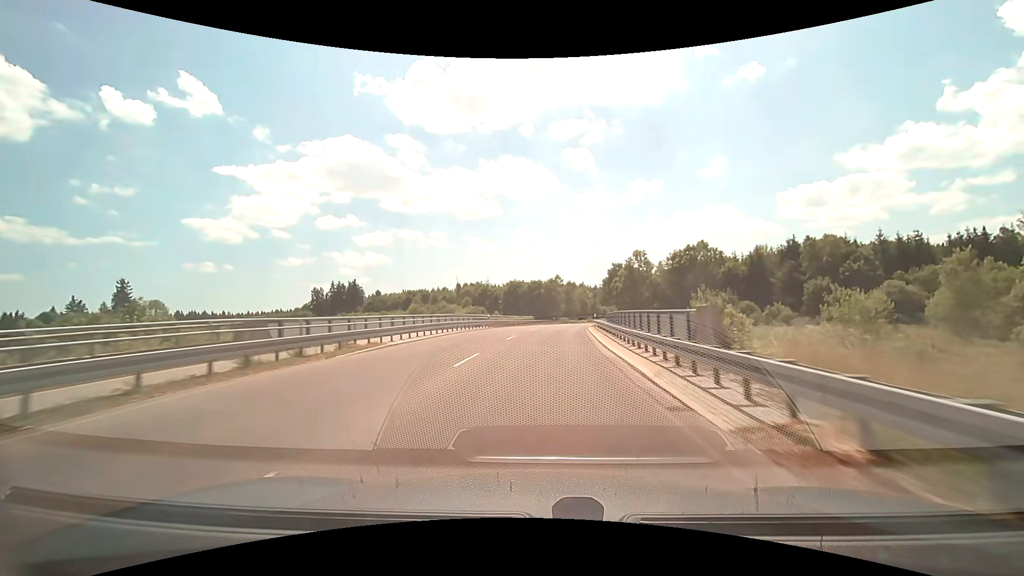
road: tertiary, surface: asphalt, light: Day
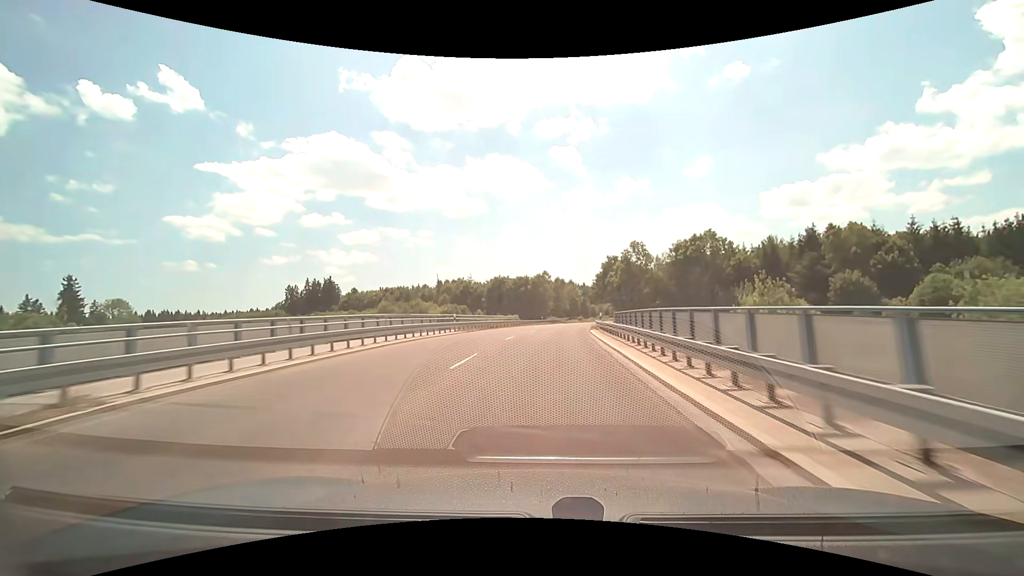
(+0.2, +12.8) m; +2°
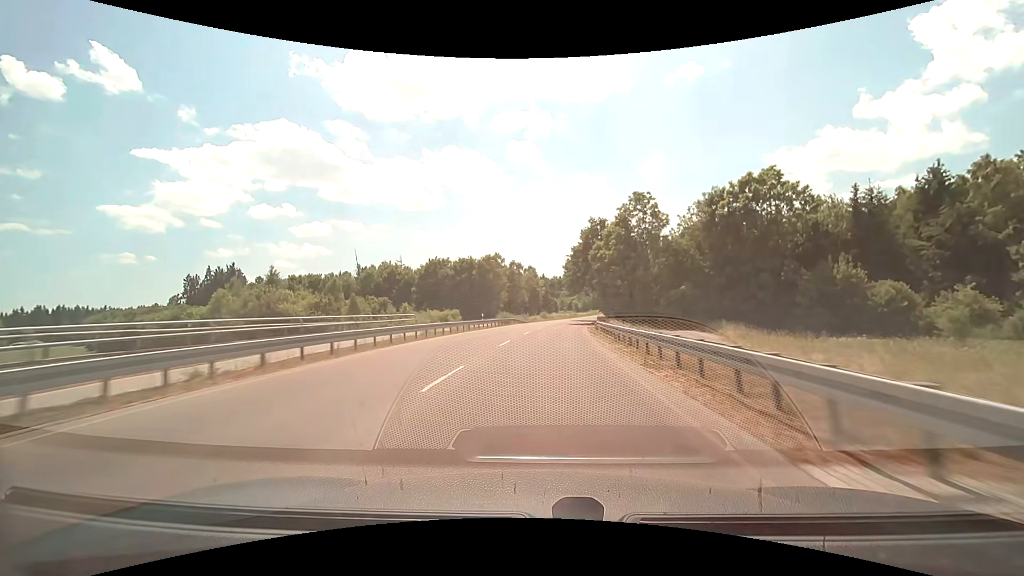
(+1.7, +39.0) m; +5°
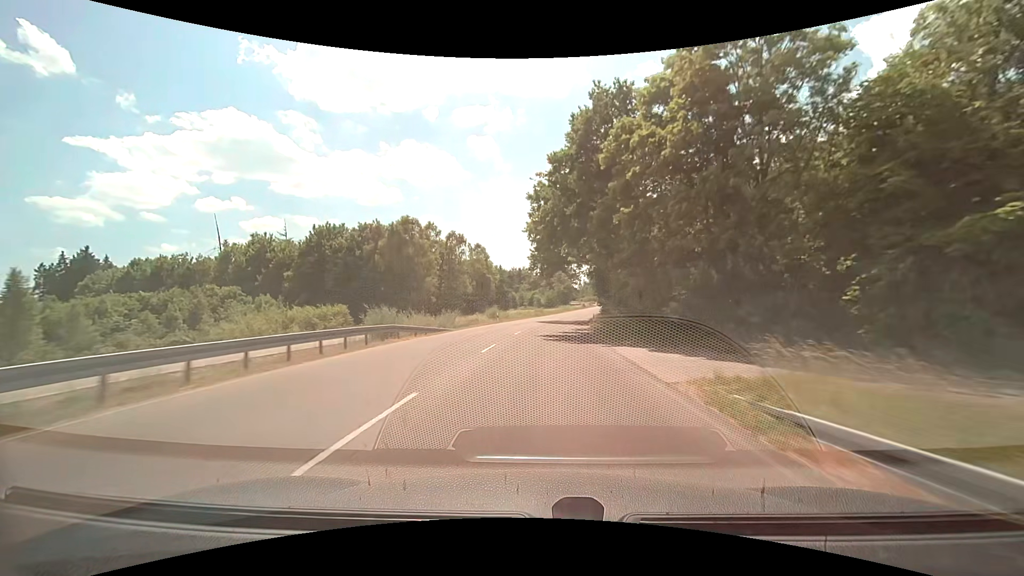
(+1.6, +40.3) m; +5°
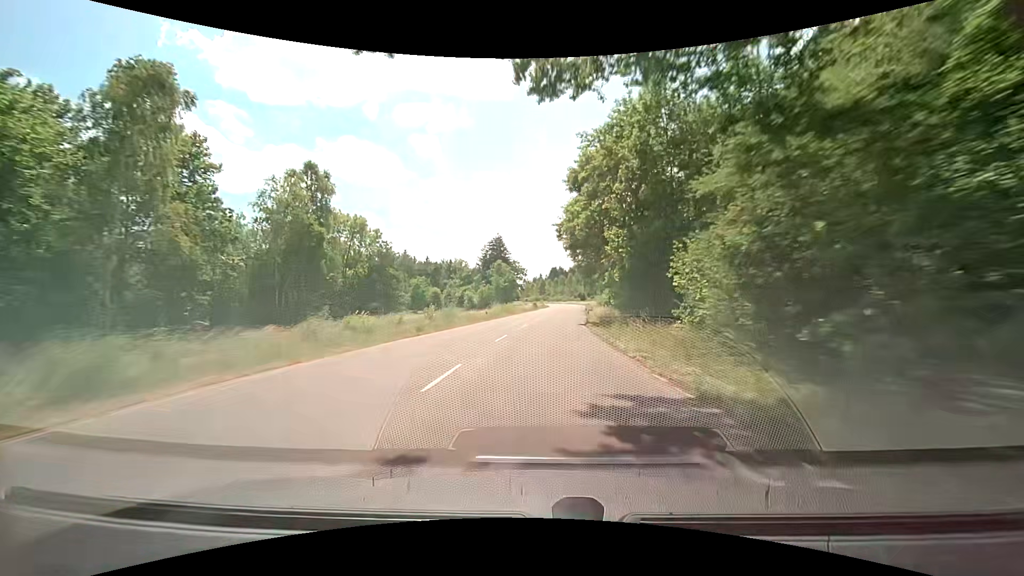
(+2.8, +55.8) m; +6°
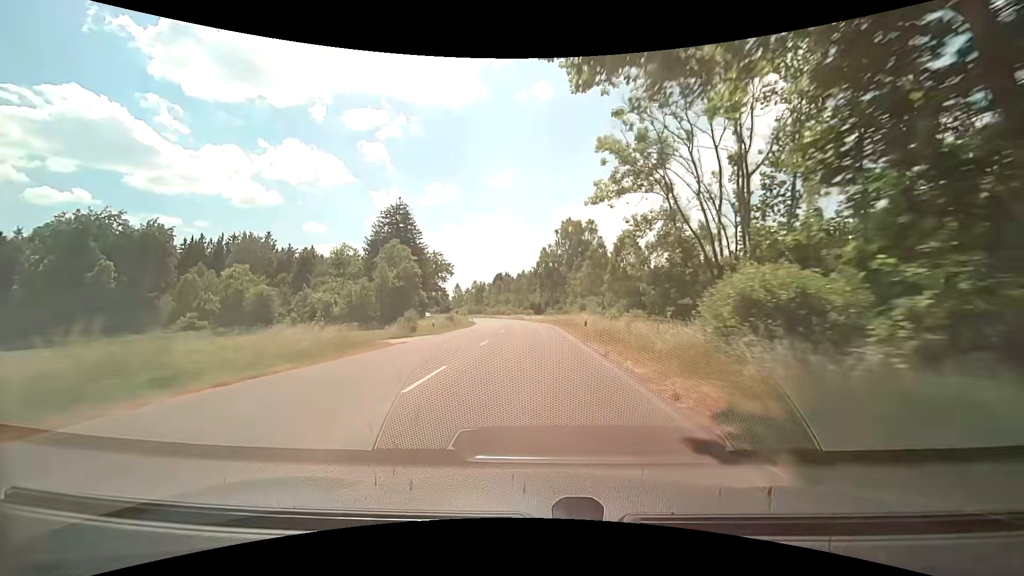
(+4.5, +71.2) m; +6°
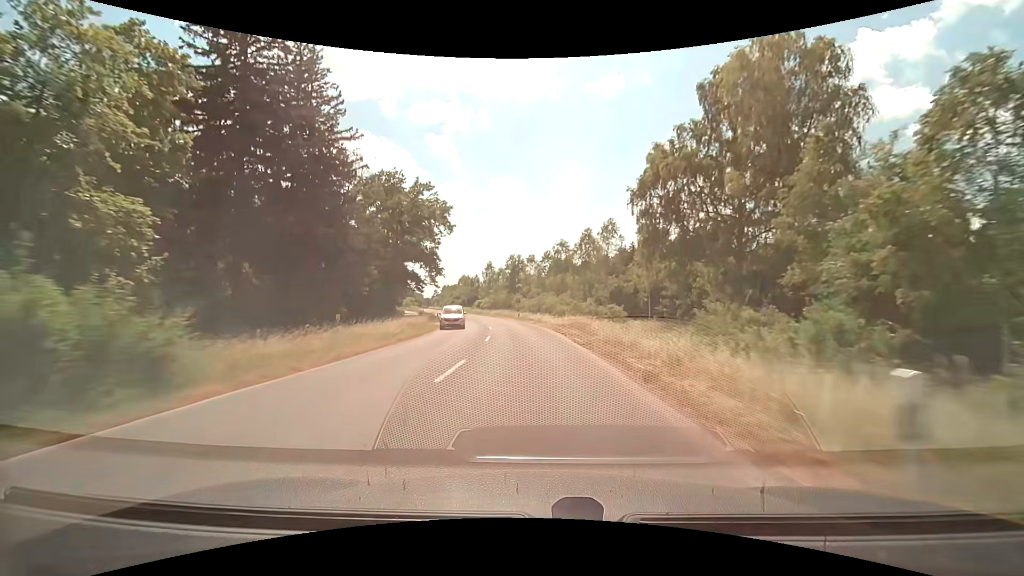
(-2.8, +70.9) m; -7°
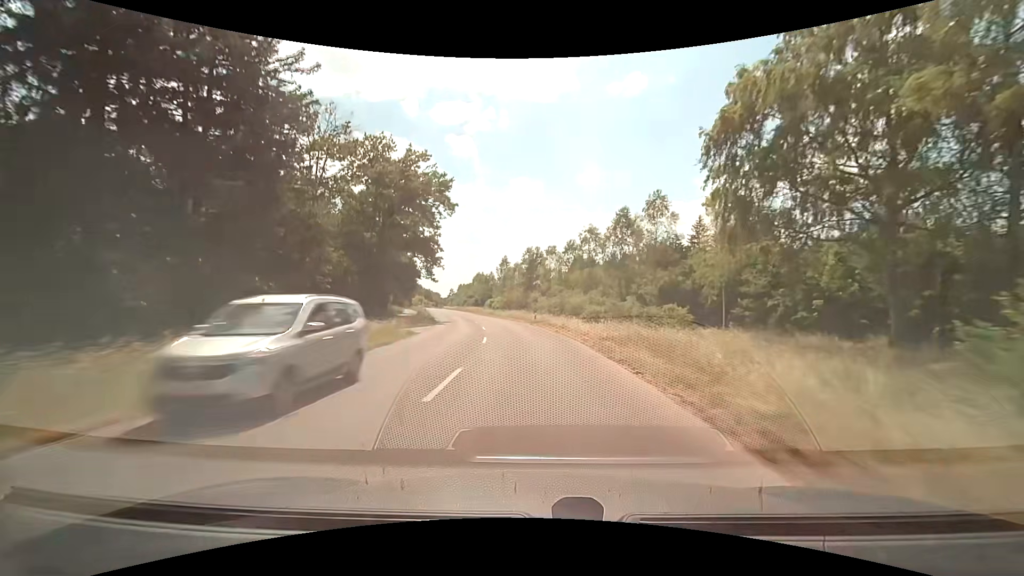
(-0.3, +14.2) m; -3°
(0, +10) (0, +20) (-1, +30) (-2, +40) (-4, +50) (-6, +60) (-8, +69) (-11, +79) (-13, +89) (-15, +98) m
